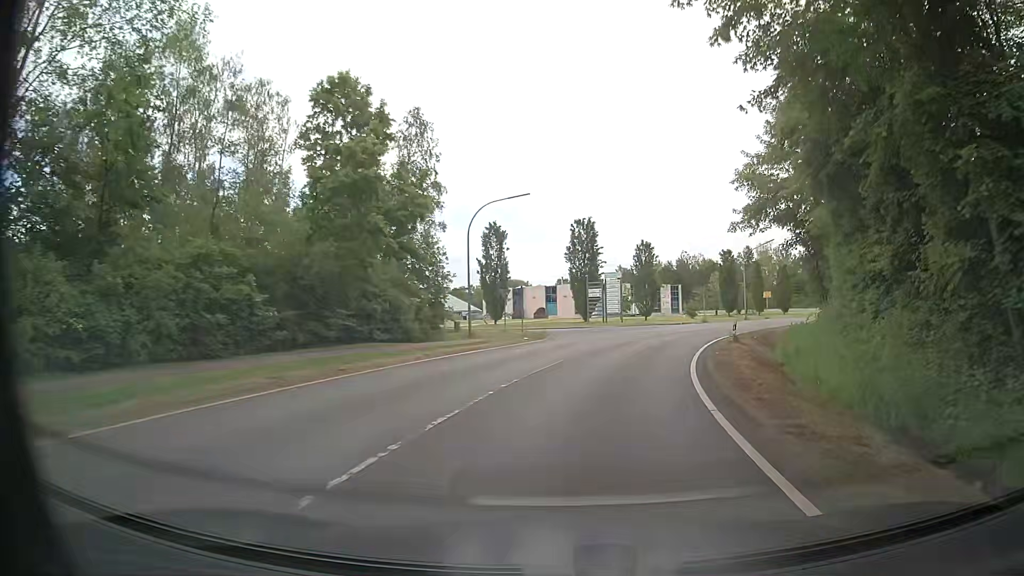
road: unclassified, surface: asphalt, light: Day
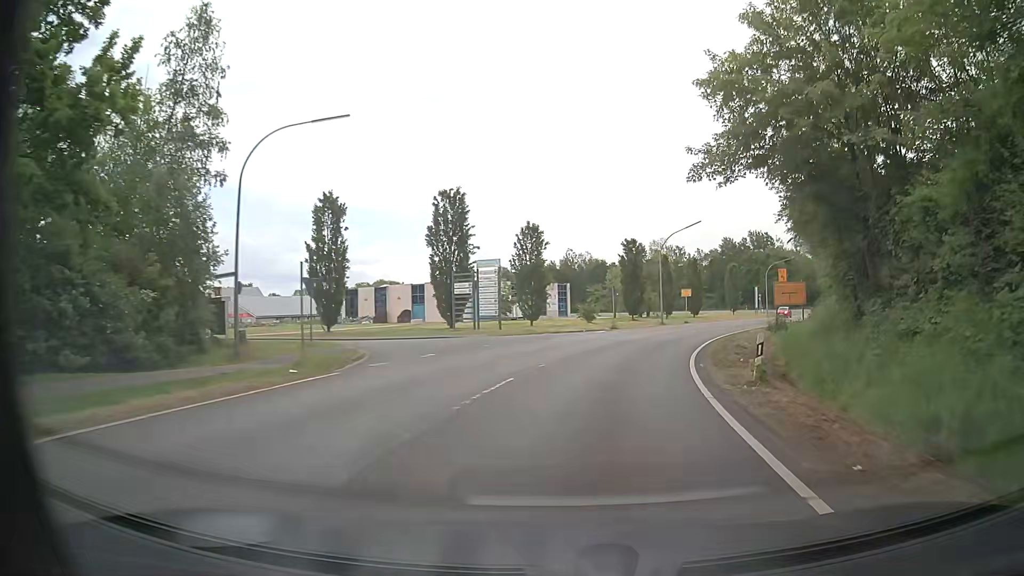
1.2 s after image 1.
(+1.2, +16.4) m; +10°
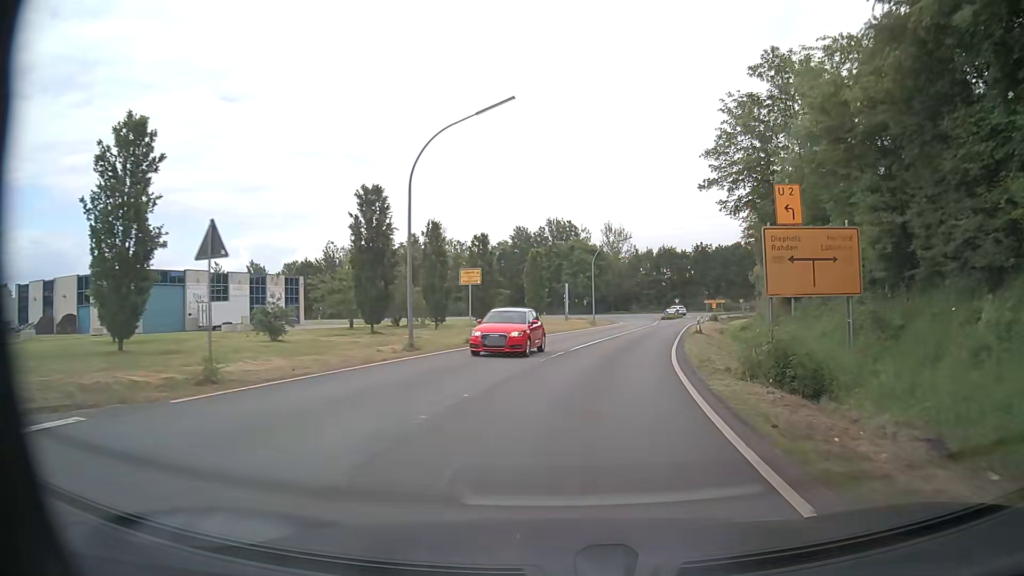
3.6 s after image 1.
(+5.4, +32.6) m; +18°
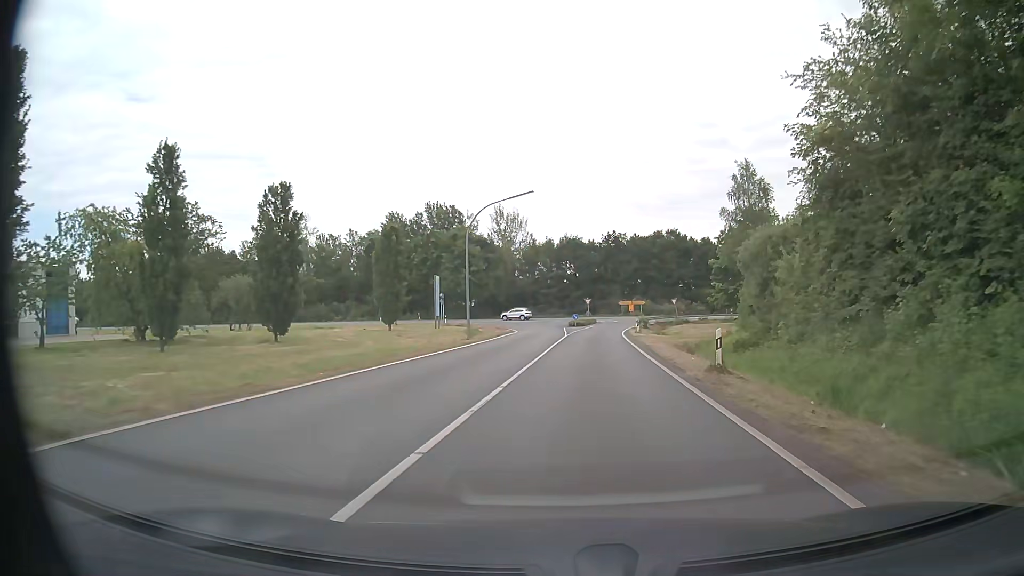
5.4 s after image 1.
(+2.1, +25.0) m; +9°
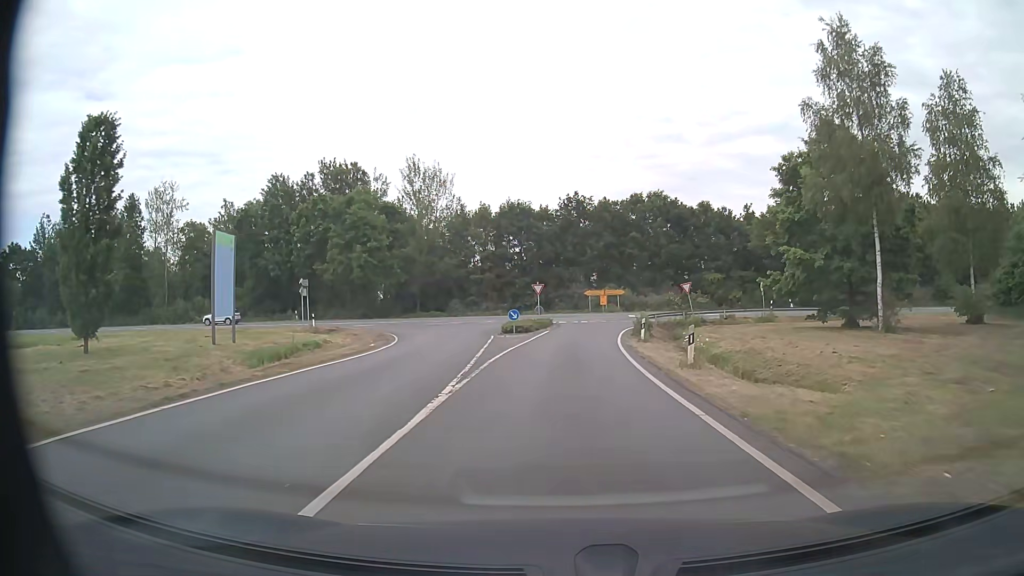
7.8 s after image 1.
(+1.5, +32.4) m; +4°
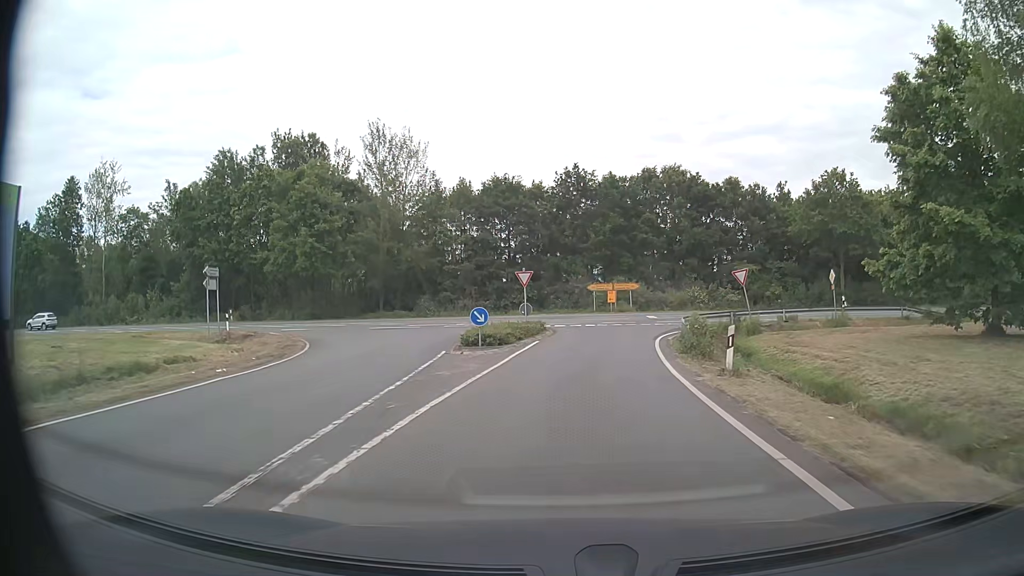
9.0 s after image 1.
(0.0, +14.3) m; 0°
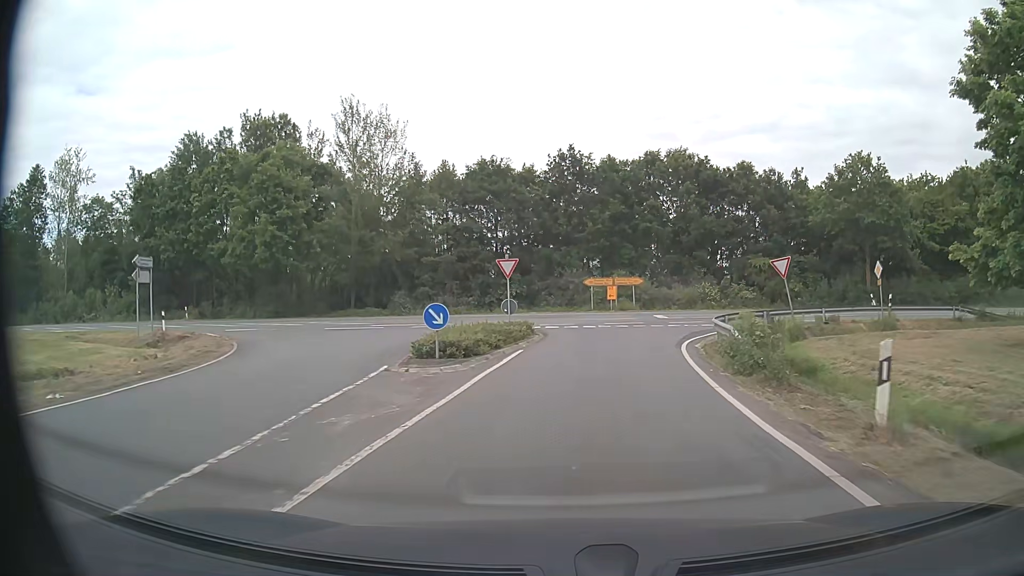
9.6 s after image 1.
(0.0, +6.6) m; 0°
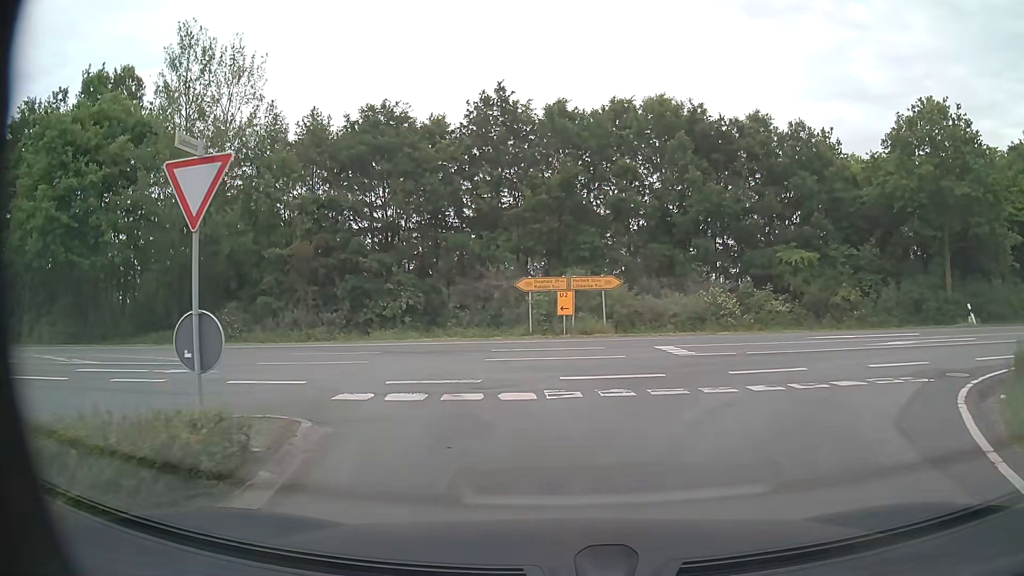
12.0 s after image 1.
(+1.0, +18.8) m; +5°
